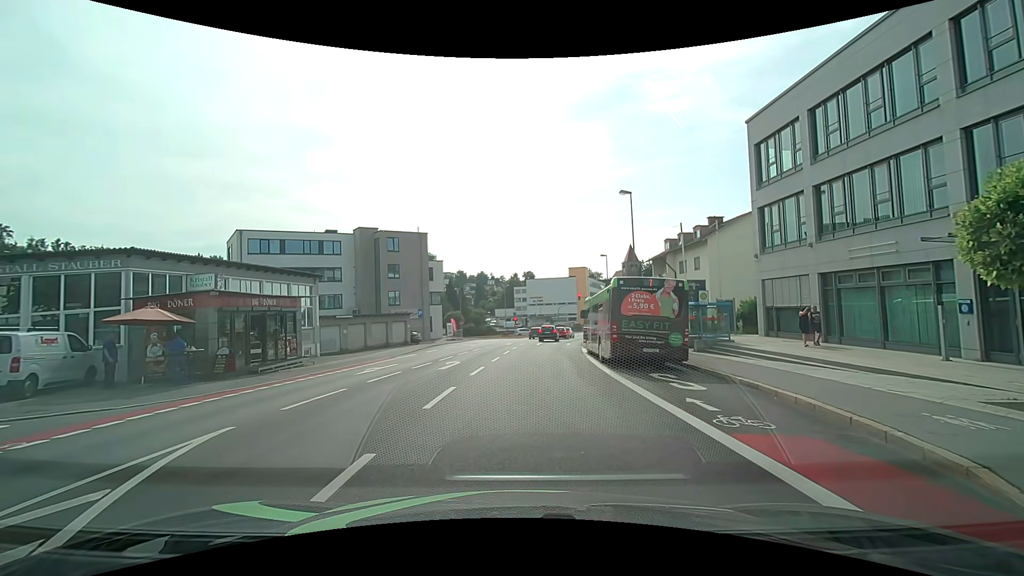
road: tertiary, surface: asphalt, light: Day
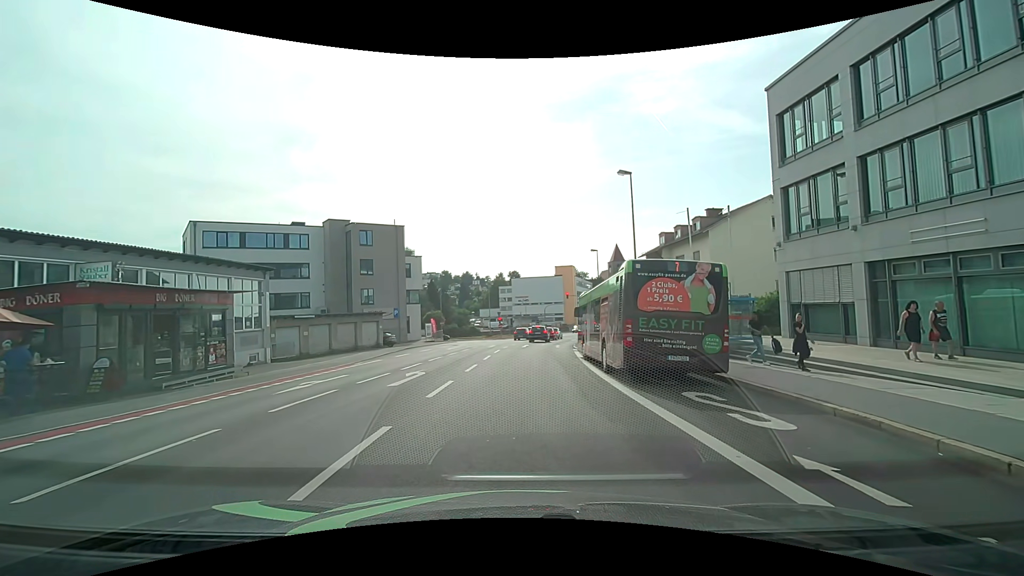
(+0.2, +4.5) m; +4°
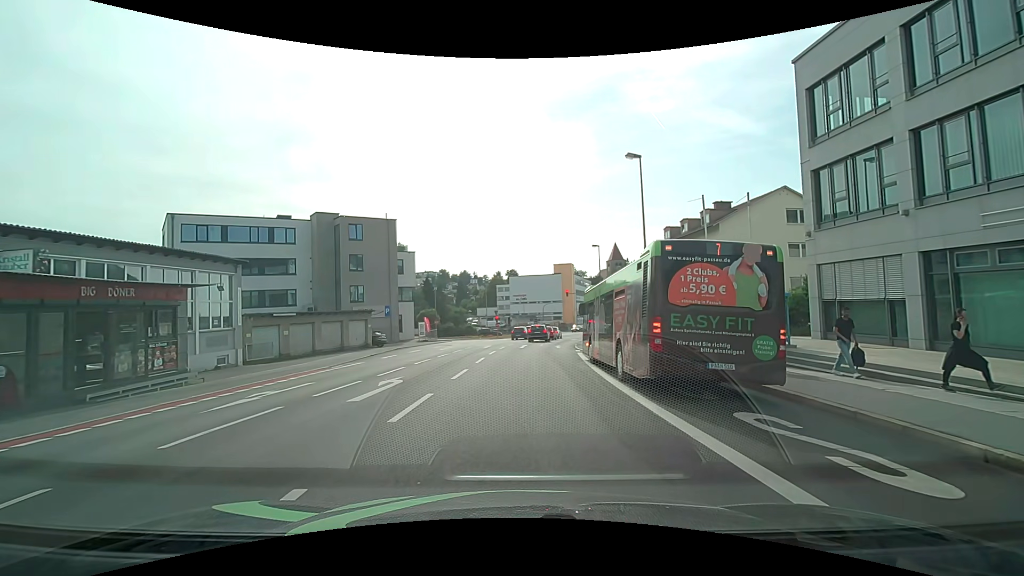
(0.0, +2.7) m; +1°
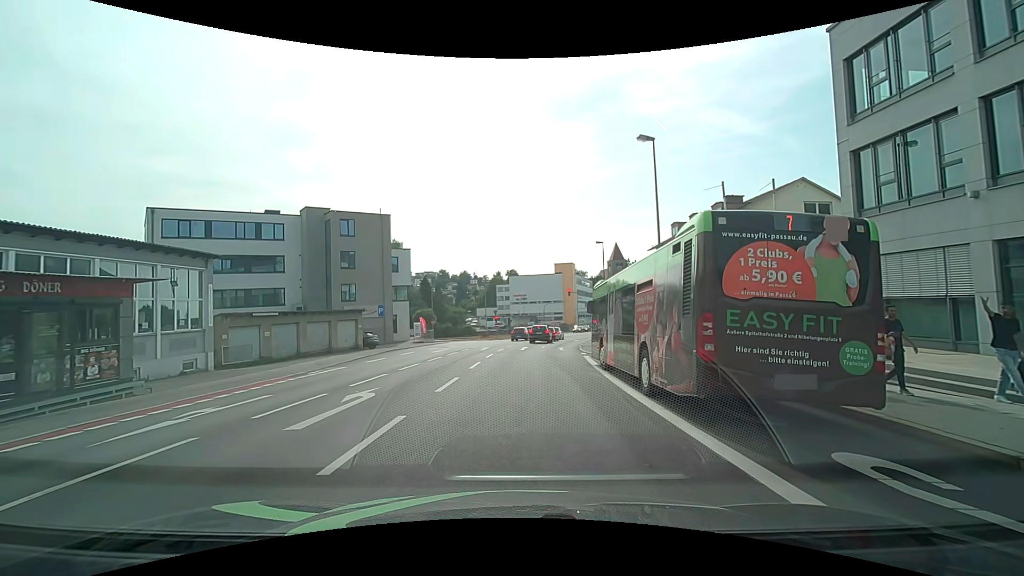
(-0.1, +2.5) m; -2°
